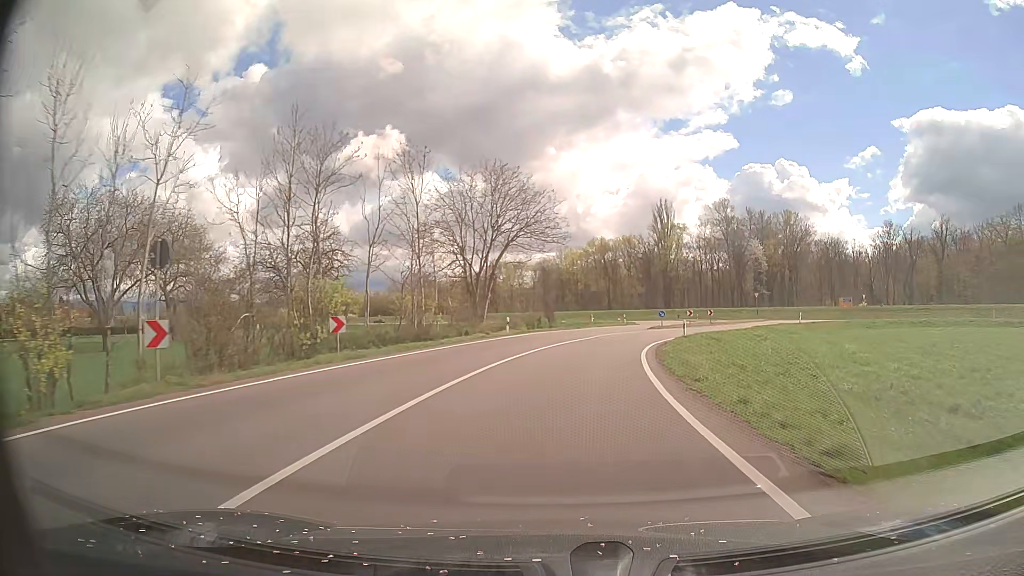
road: secondary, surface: asphalt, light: Day
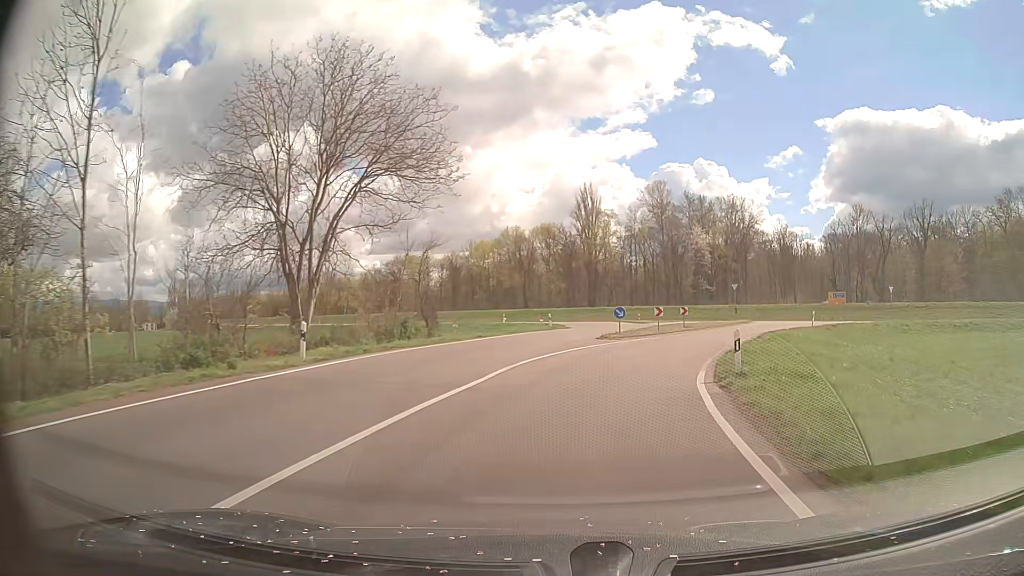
(+1.4, +22.5) m; +7°
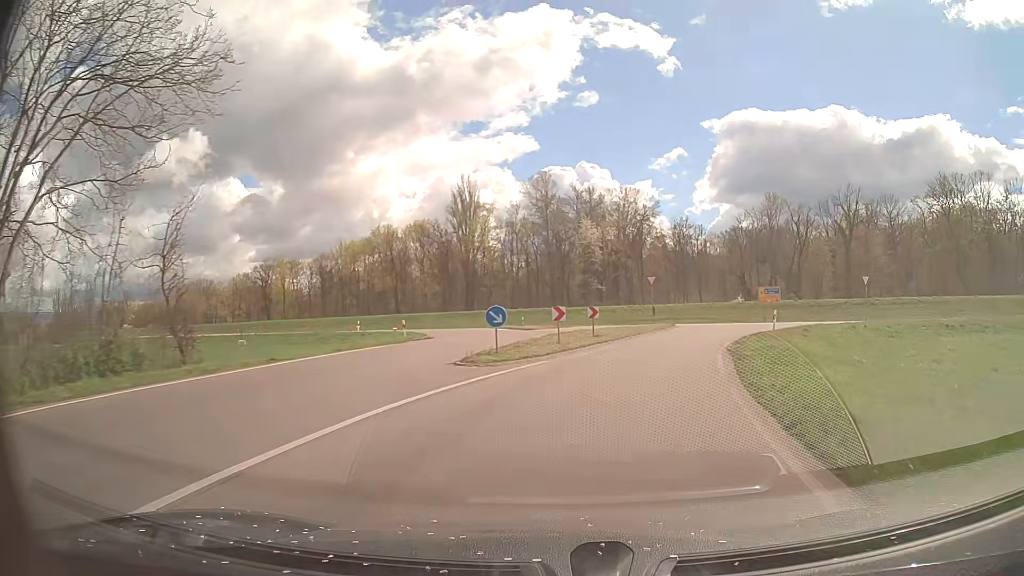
(+1.3, +13.6) m; +10°
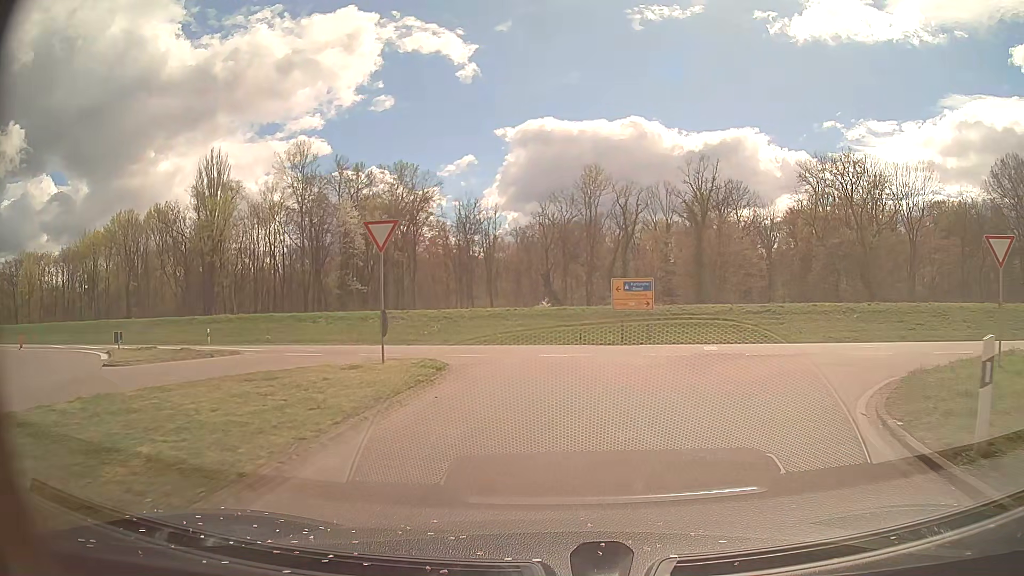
(+4.8, +27.2) m; +19°
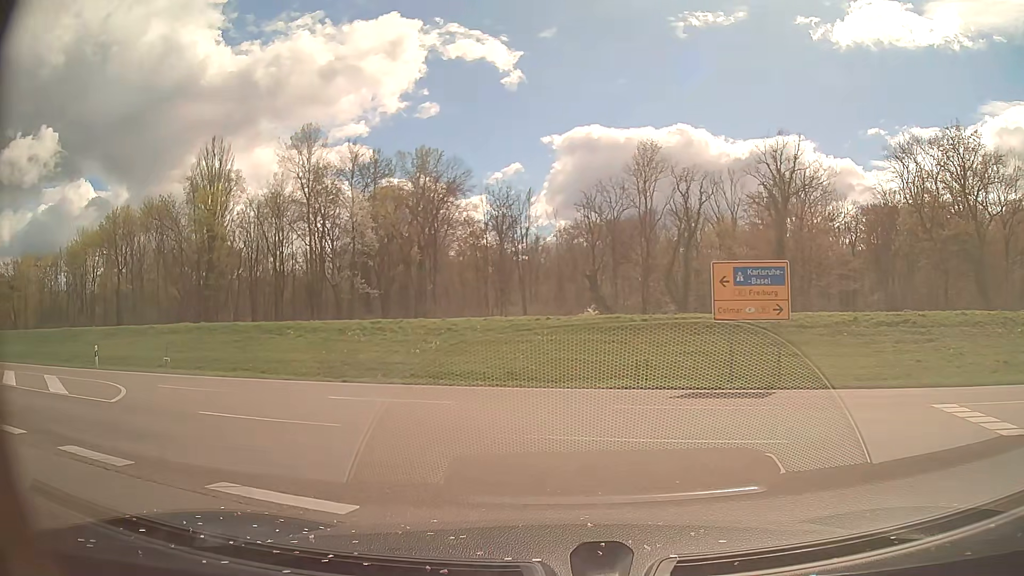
(+0.1, +15.0) m; -4°
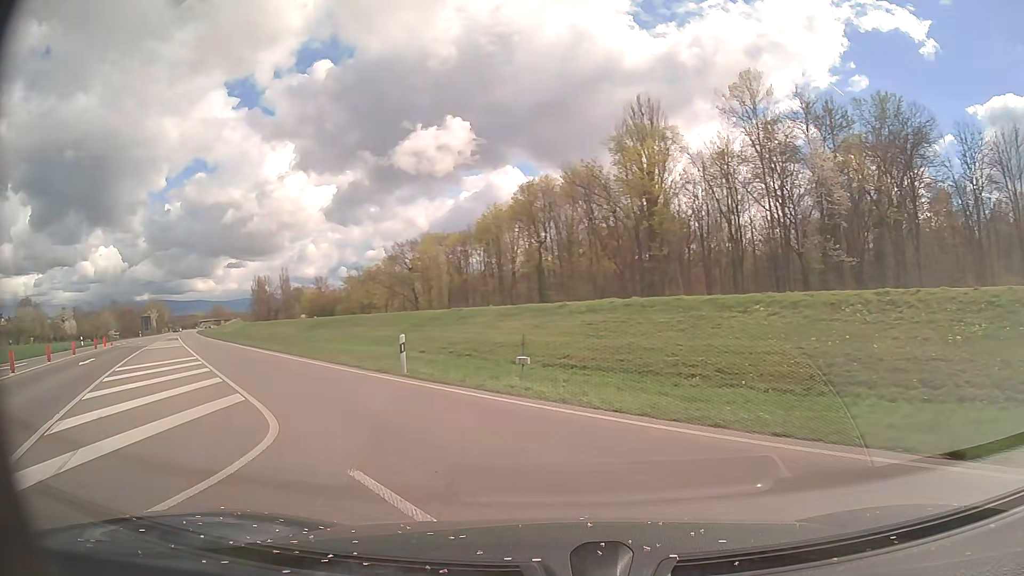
(-4.5, +12.9) m; -39°
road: primary
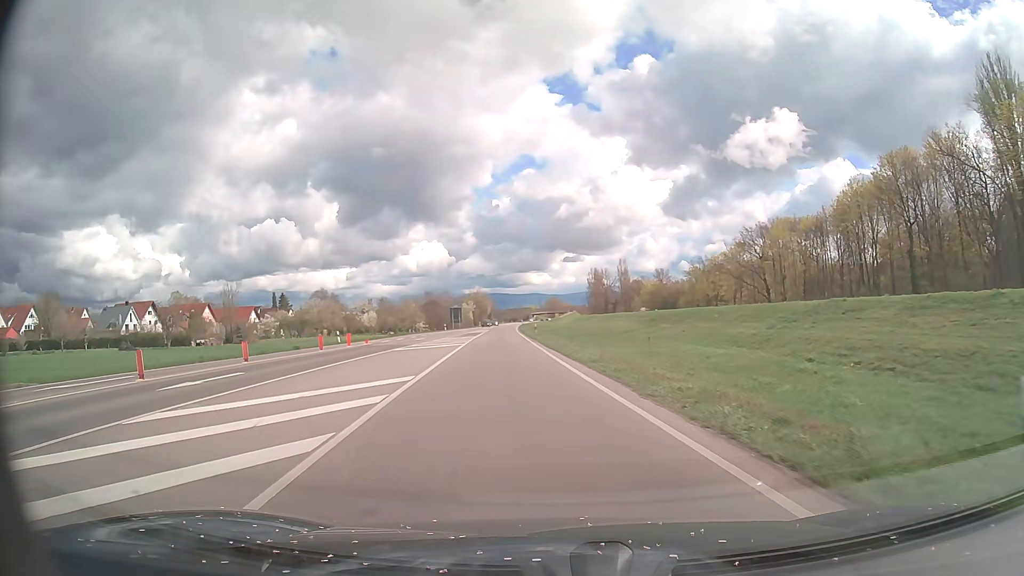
(-4.1, +14.1) m; -29°
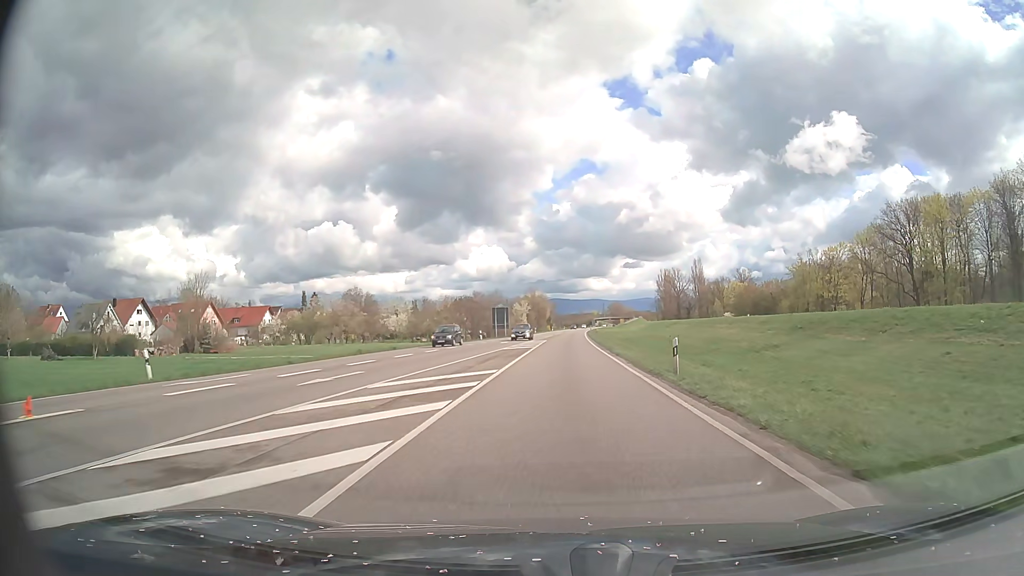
(-3.2, +36.4) m; -5°
(0, +10) (0, +20) (0, +30) (+1, +40) (+1, +50) (+1, +60) (+2, +70) (+2, +80) (+3, +90) (+3, +100) m
